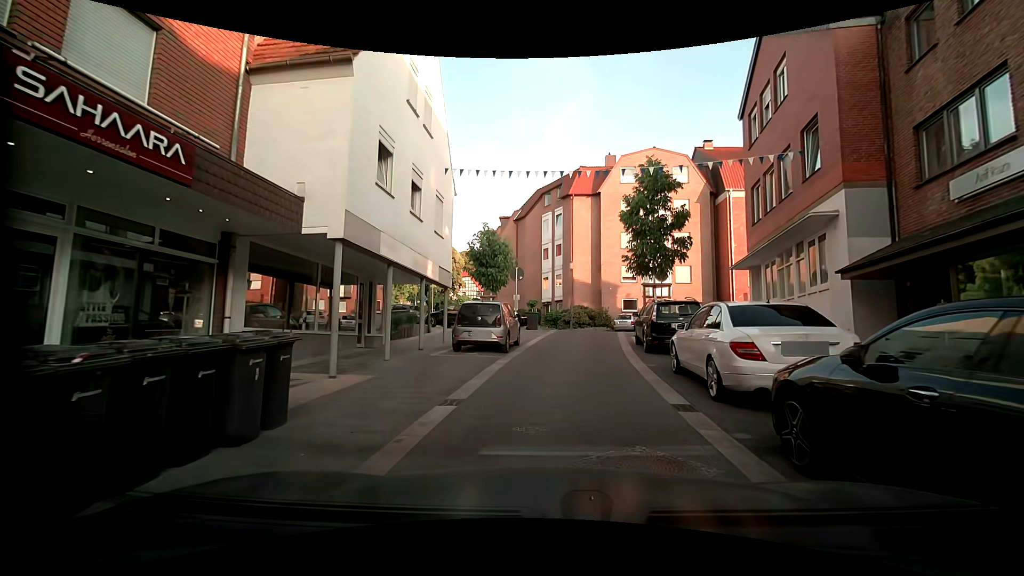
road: residential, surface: paving_stones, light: Day
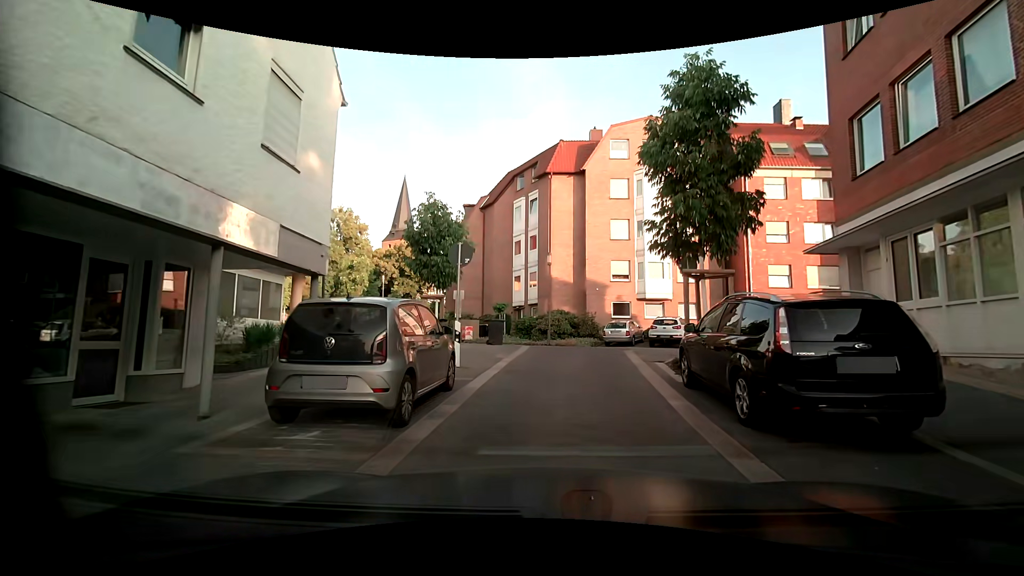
(+0.2, +8.5) m; +4°
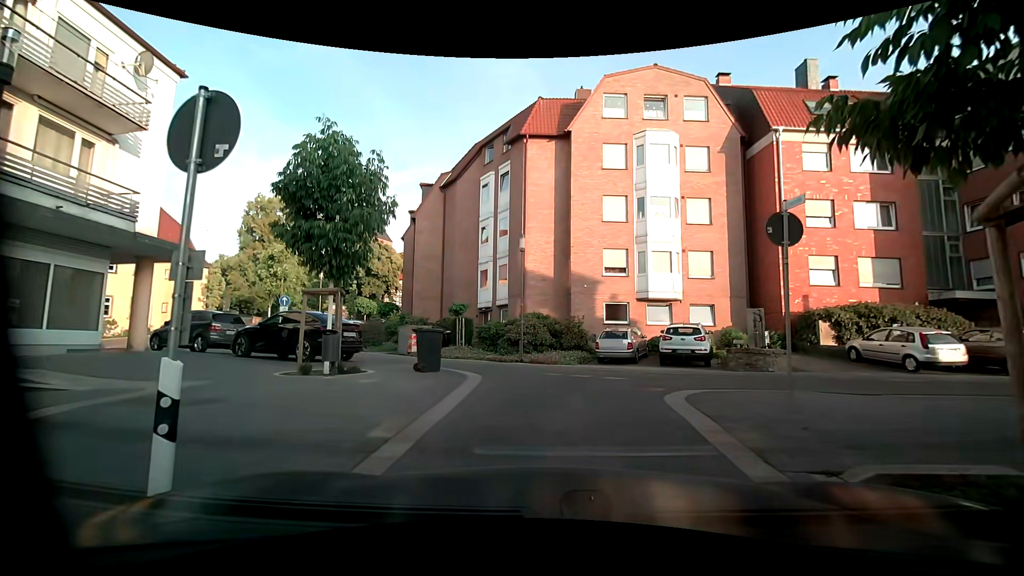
(0.0, +8.0) m; 0°
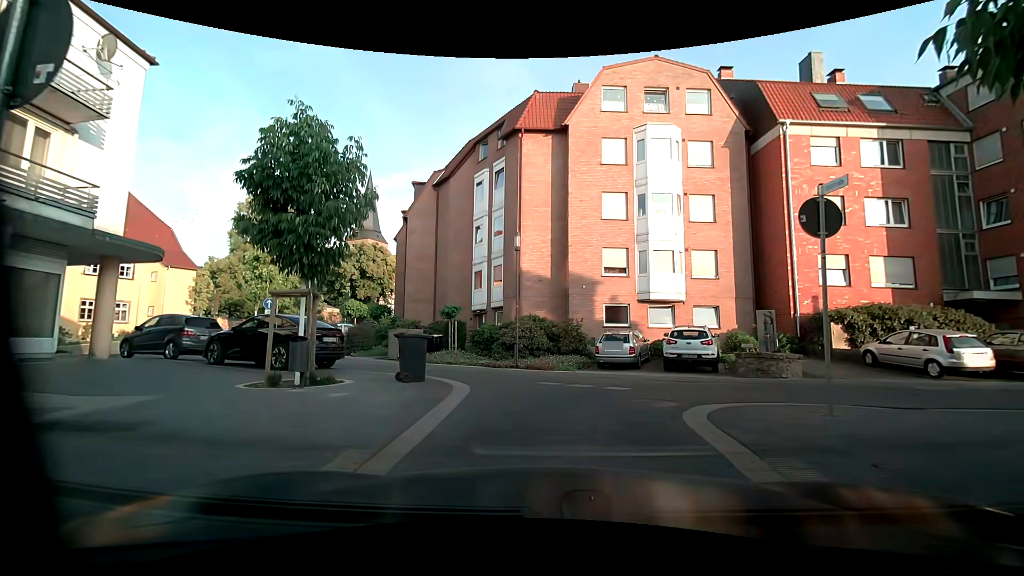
(0.0, +1.2) m; 0°
